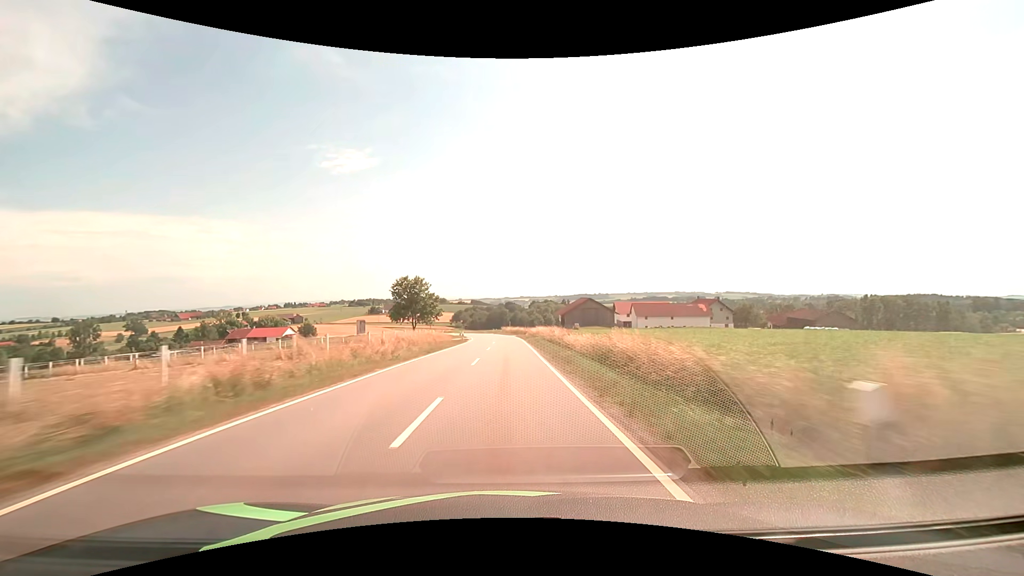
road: tertiary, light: Day
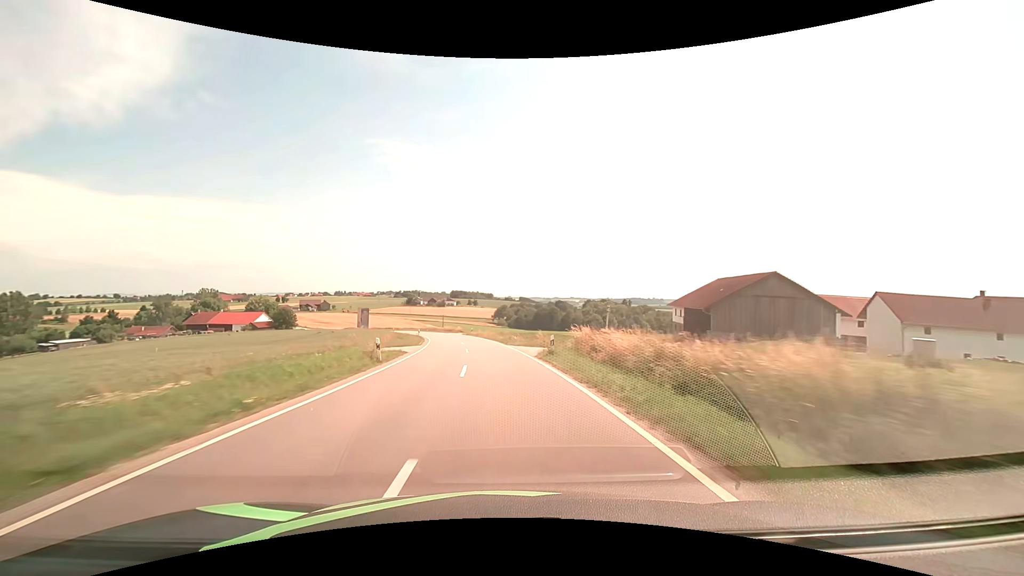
(-1.9, +77.4) m; -5°
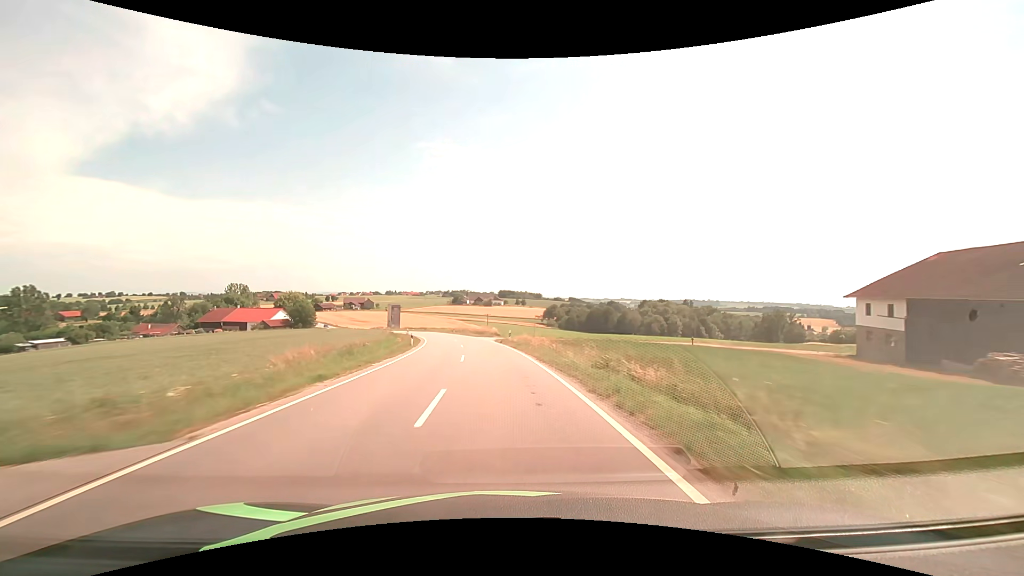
(-1.4, +30.9) m; -6°
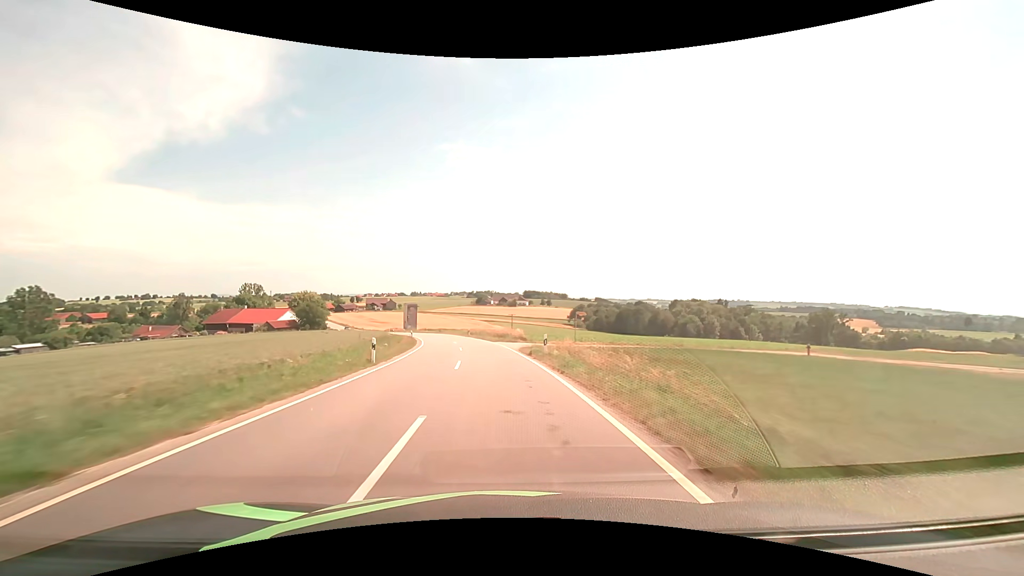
(-0.3, +15.4) m; -2°
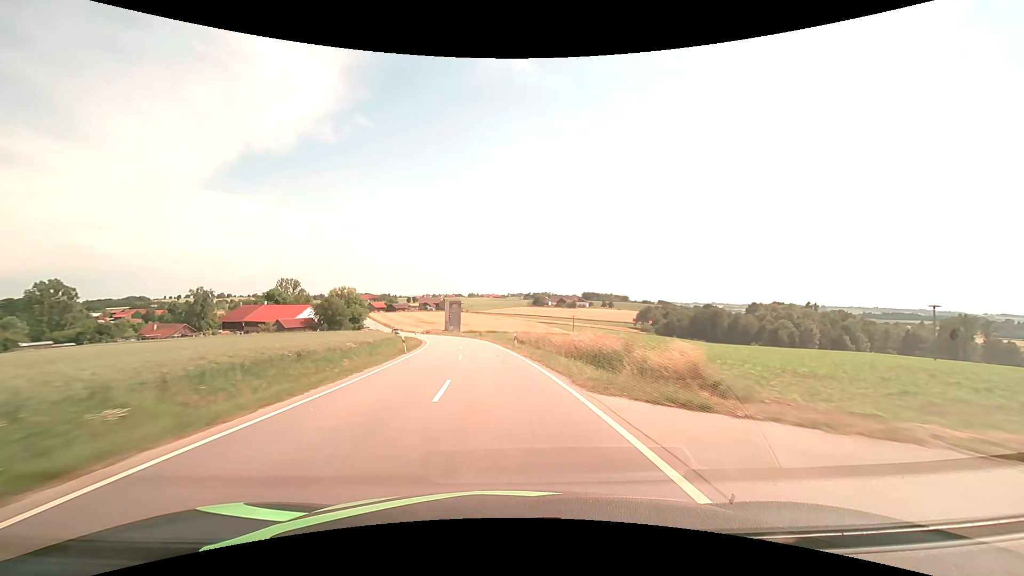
(-1.7, +30.8) m; -6°
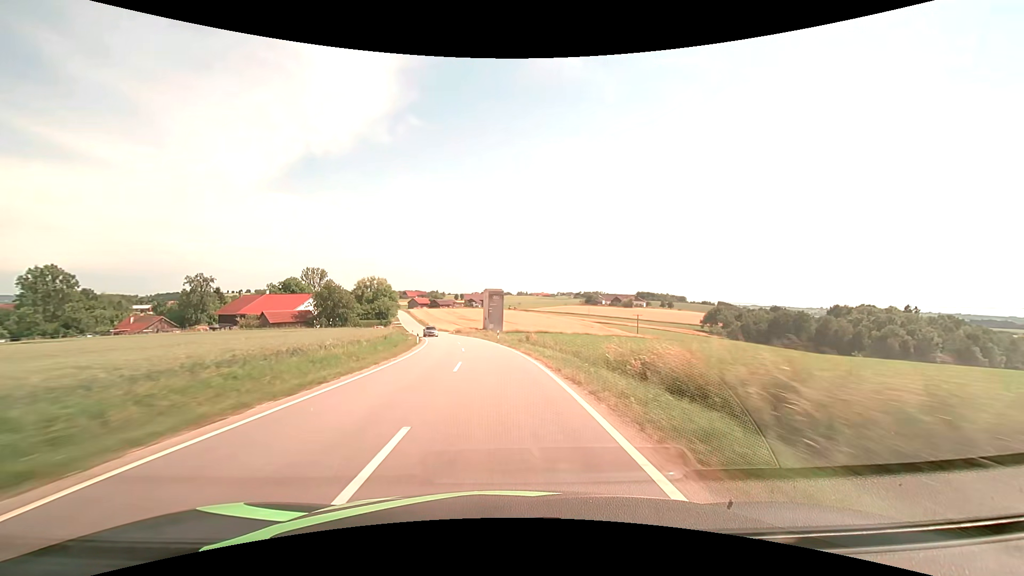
(-1.7, +30.9) m; -6°
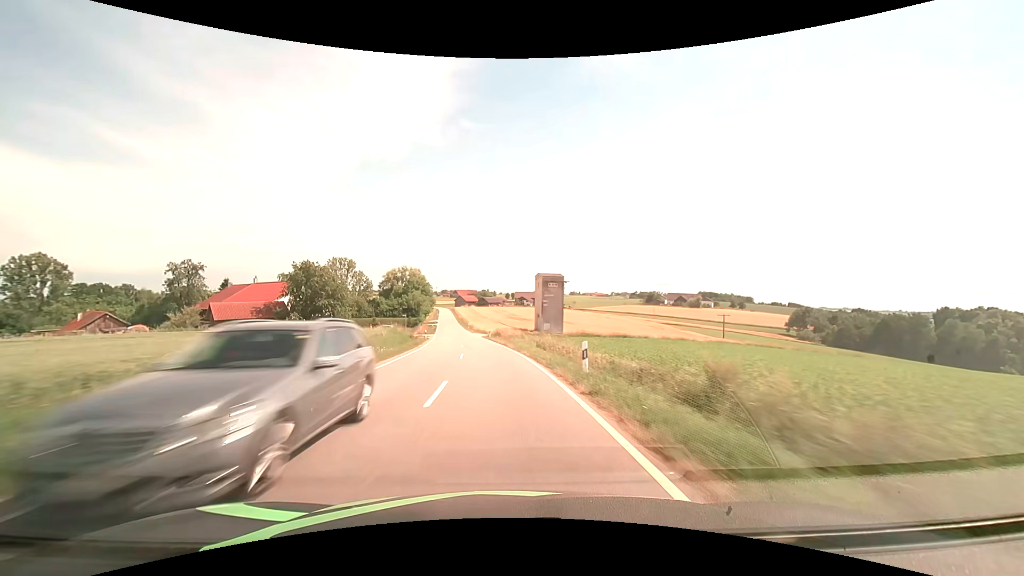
(-1.5, +30.9) m; -6°
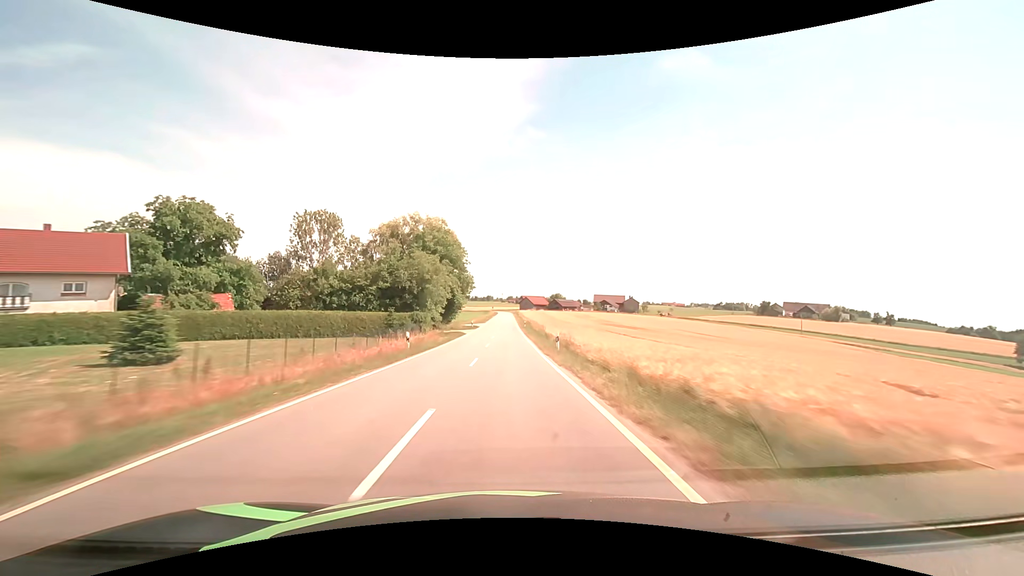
(-7.4, +77.0) m; -8°
(0, +10) (0, +20) (0, +30) (0, +40) (0, +50) (0, +60) (0, +70) (0, +80) (0, +90) (0, +100) m
